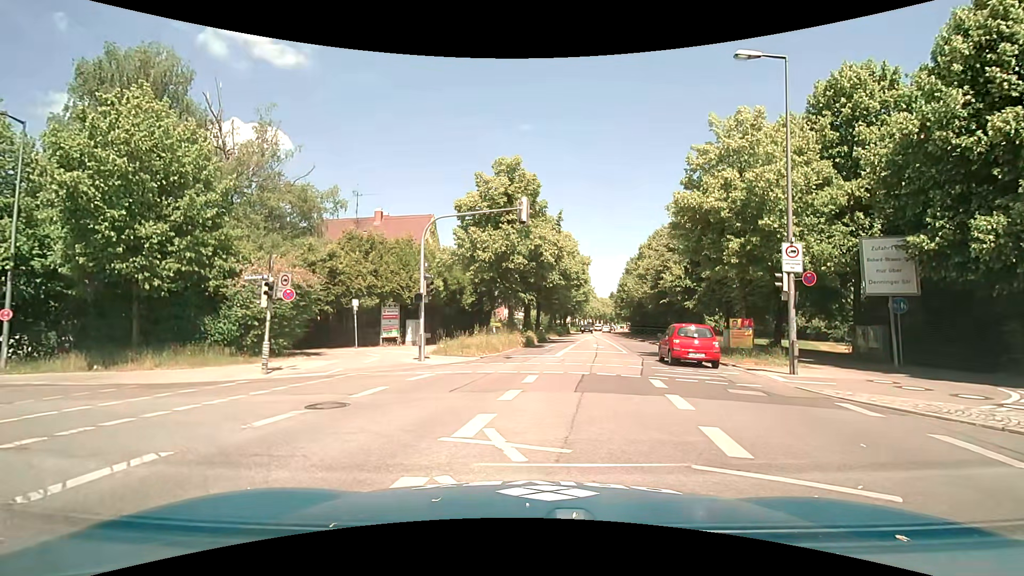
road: secondary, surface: asphalt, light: Day
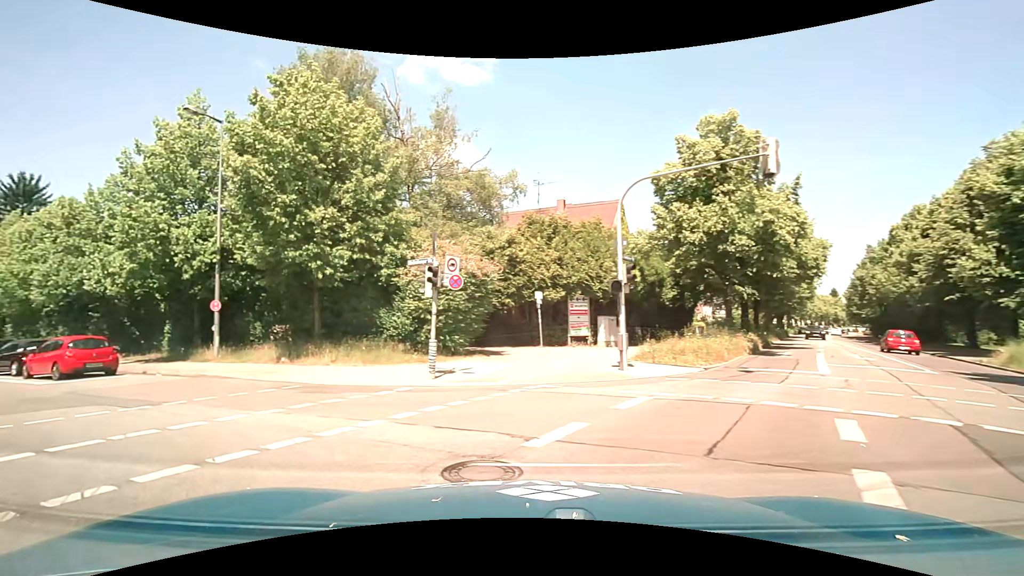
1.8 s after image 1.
(-0.8, +5.0) m; -20°
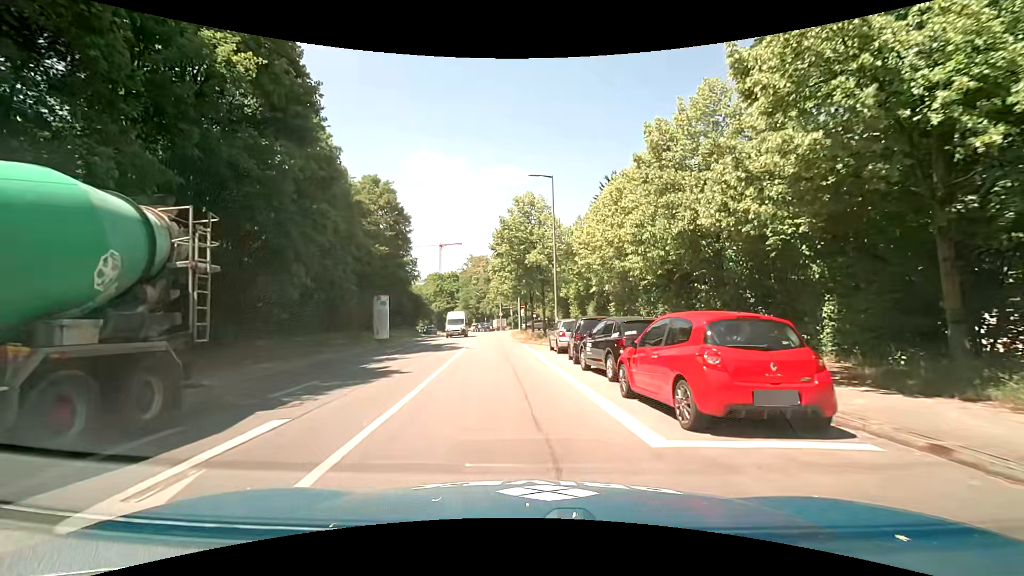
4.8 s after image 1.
(-10.4, +12.7) m; -59°
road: unclassified
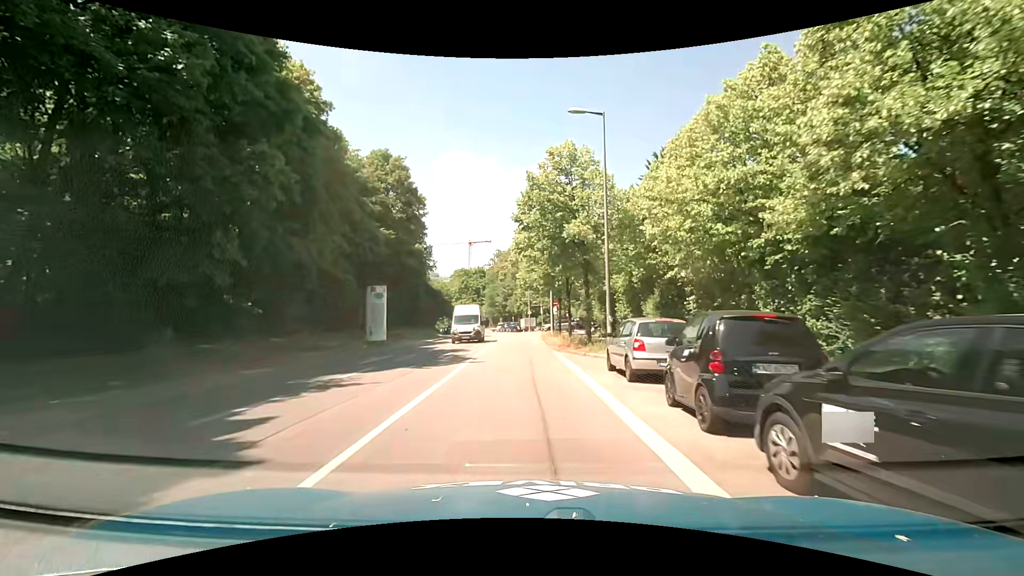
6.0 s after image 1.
(-0.3, +9.5) m; -4°
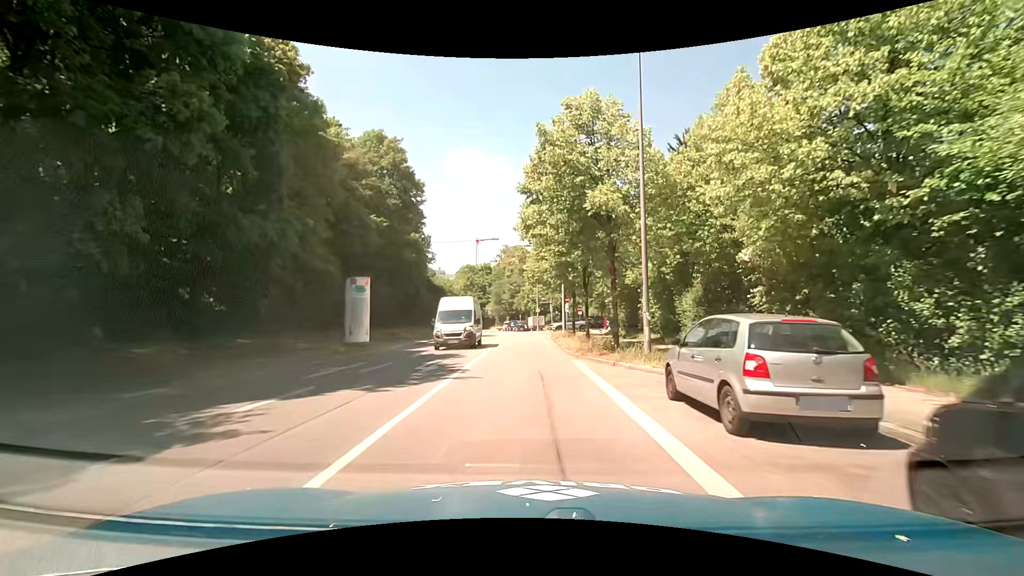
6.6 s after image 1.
(-0.1, +5.3) m; -1°
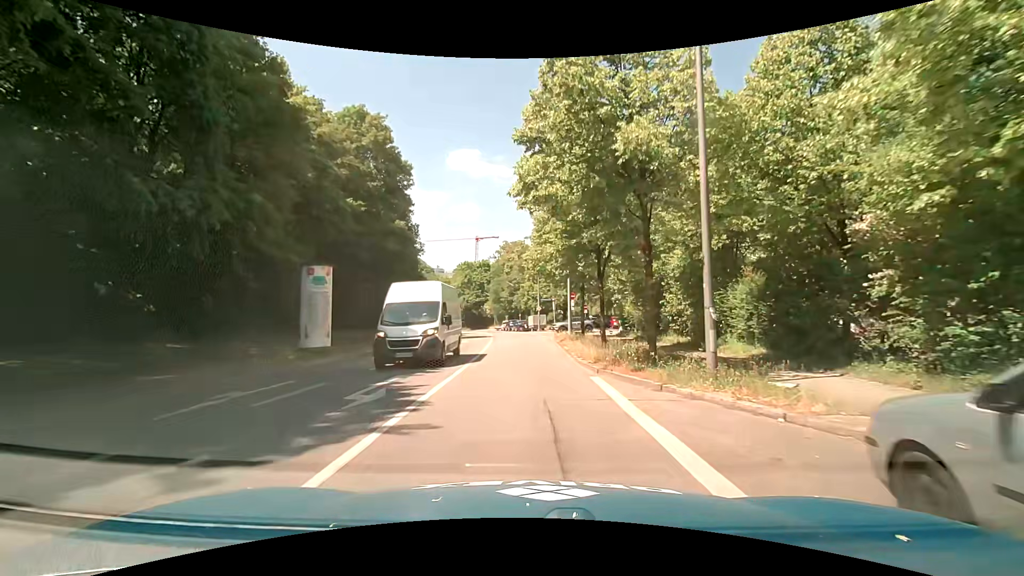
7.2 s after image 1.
(+0.1, +5.5) m; 0°
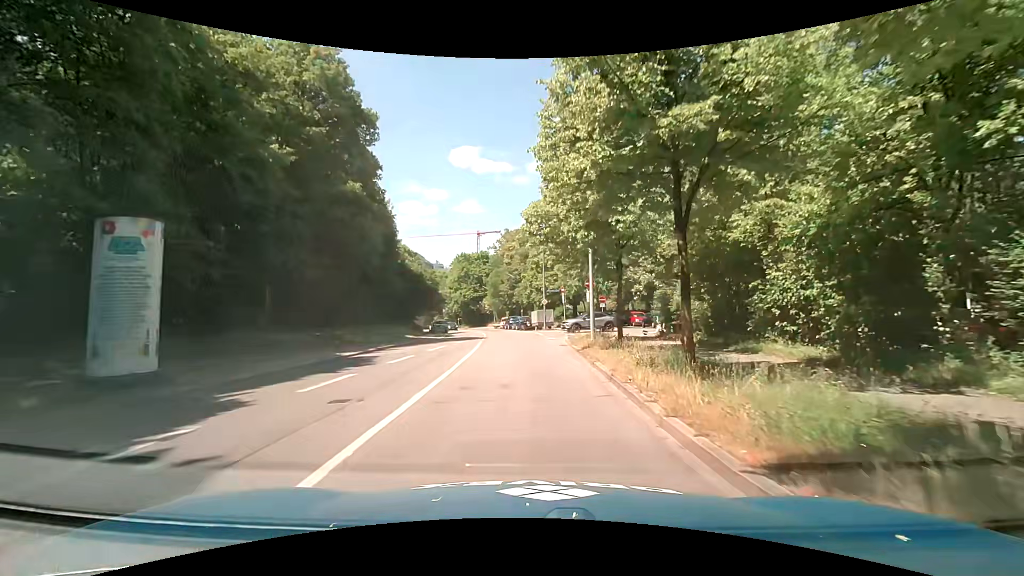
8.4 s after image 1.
(0.0, +10.8) m; +1°
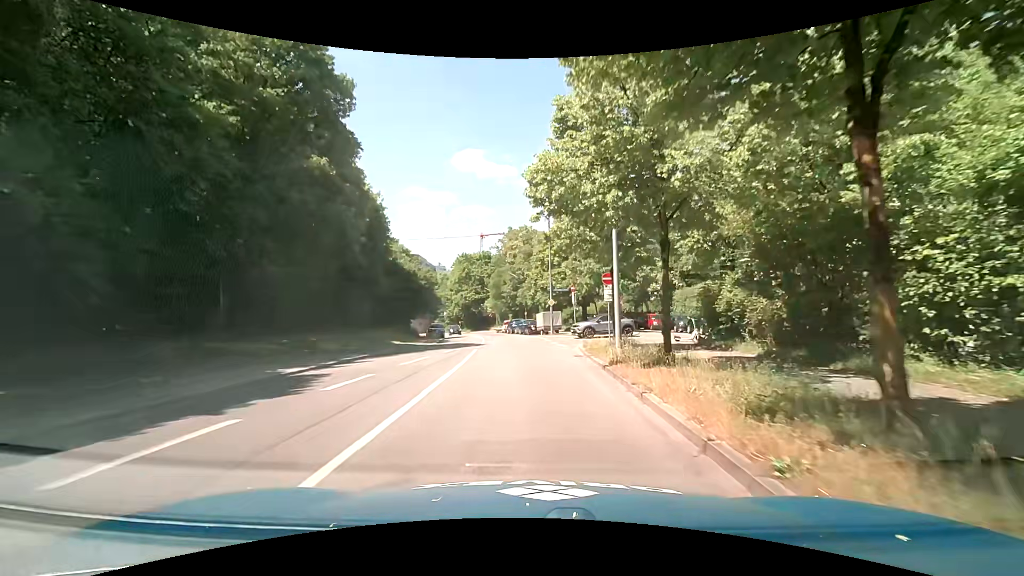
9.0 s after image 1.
(-0.1, +5.4) m; -1°
